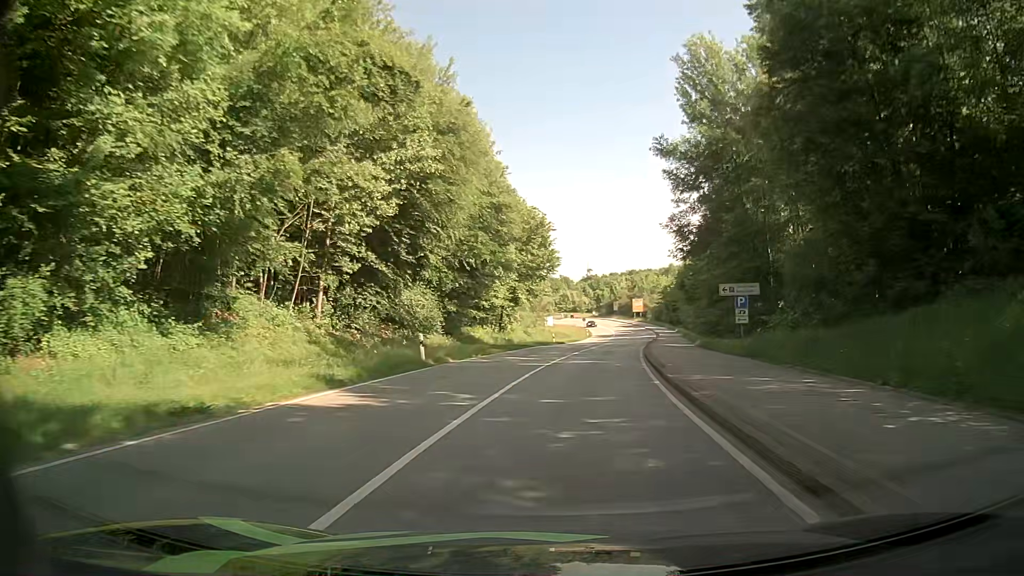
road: secondary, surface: asphalt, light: Day
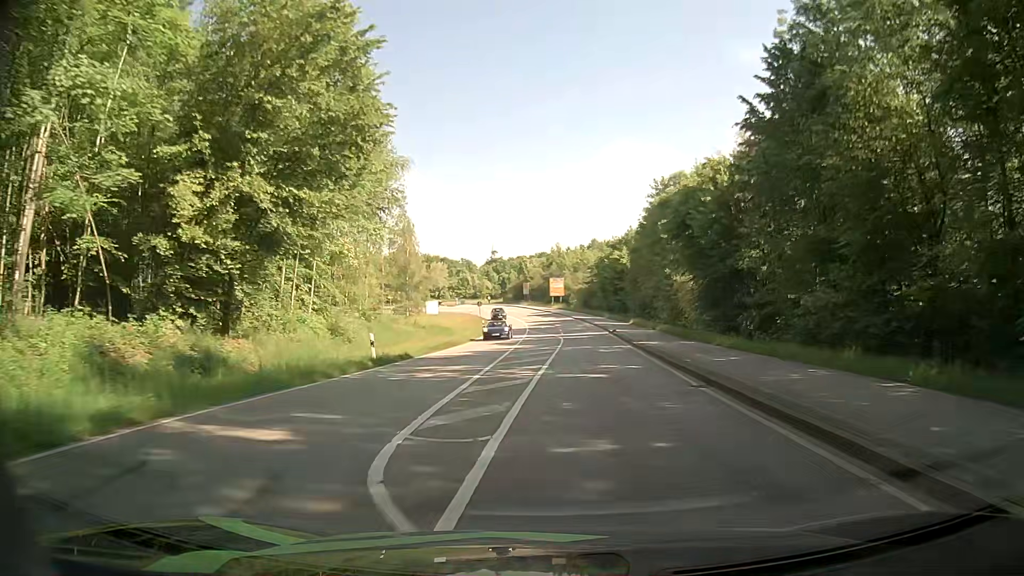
(+3.3, +42.8) m; +8°
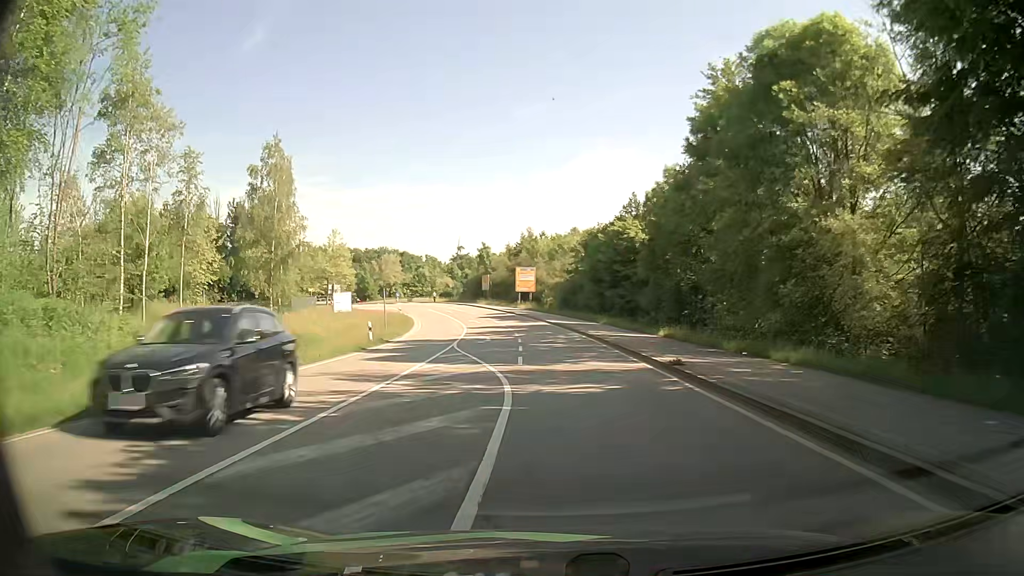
(+1.0, +32.3) m; +3°
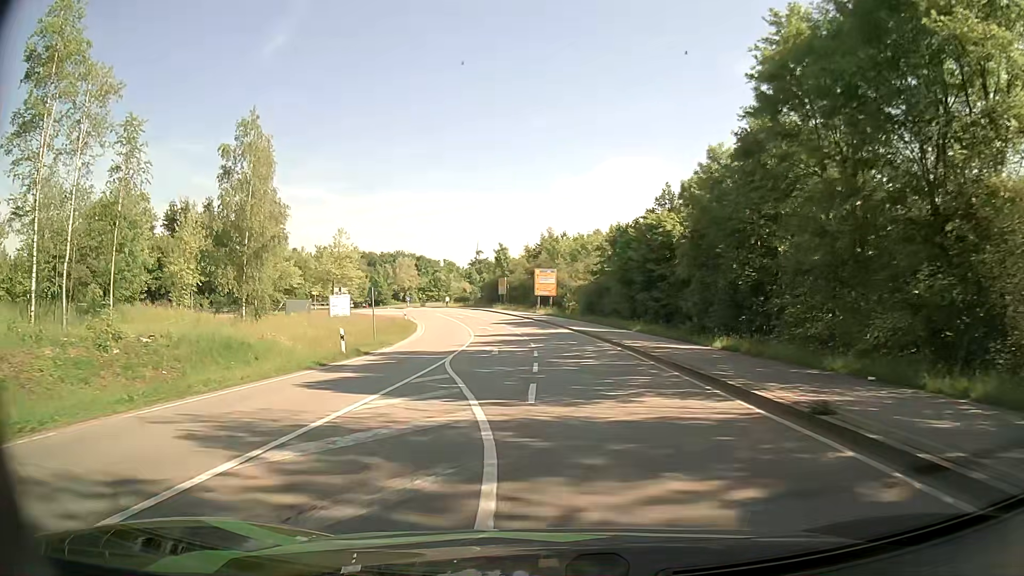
(-0.1, +7.6) m; -1°
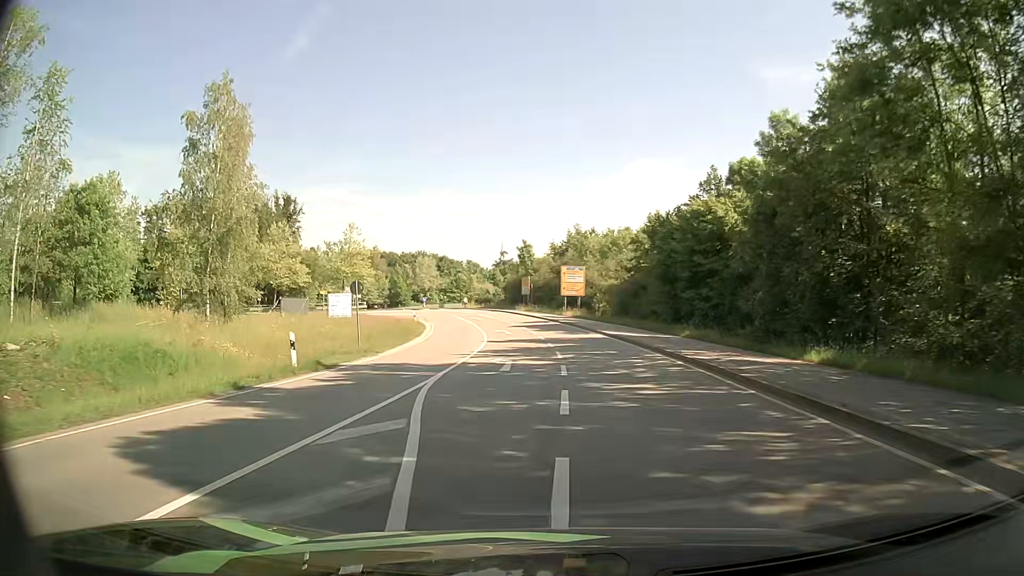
(-0.2, +7.5) m; -2°
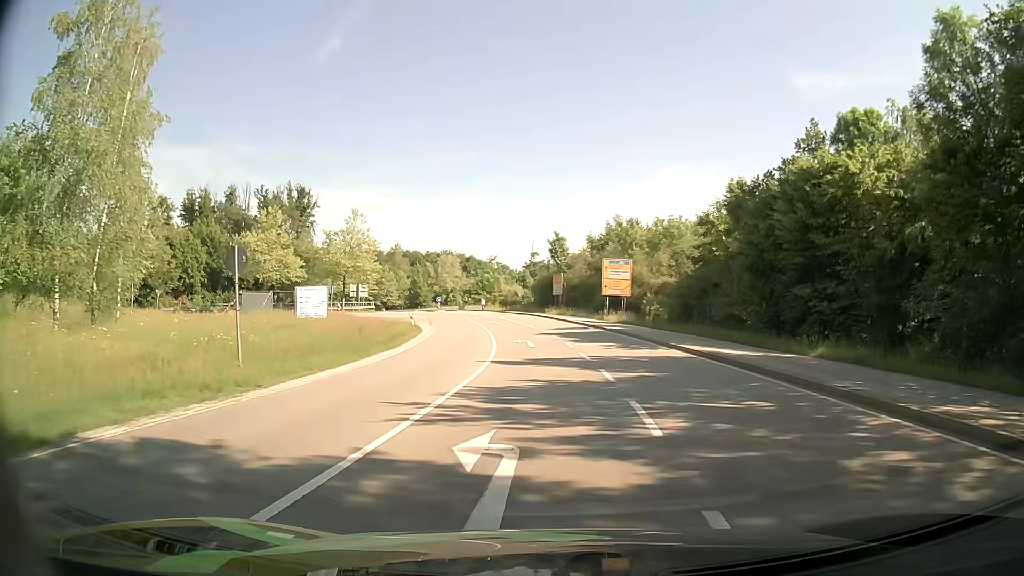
(-0.5, +13.8) m; -3°
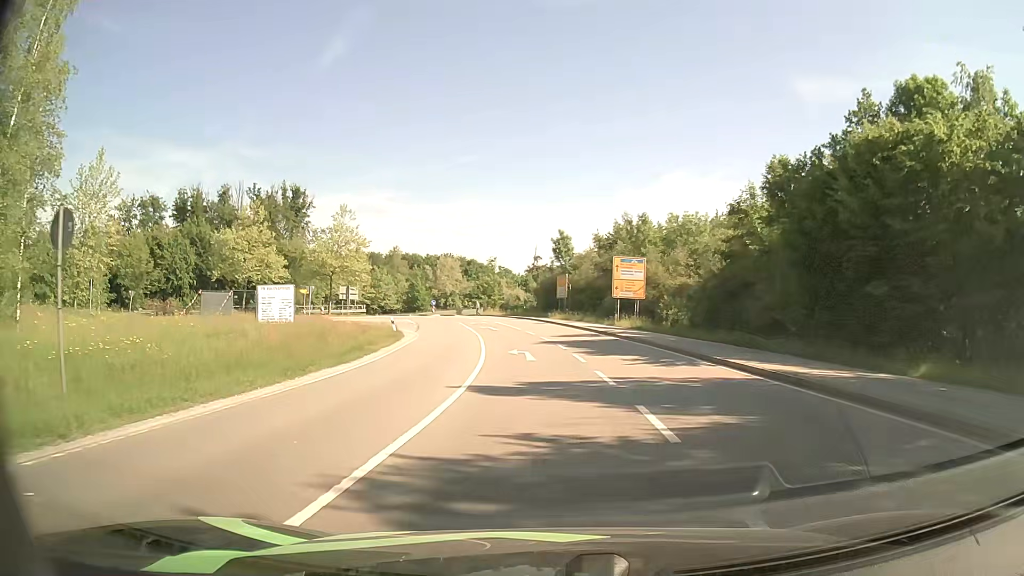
(0.0, +6.3) m; 0°
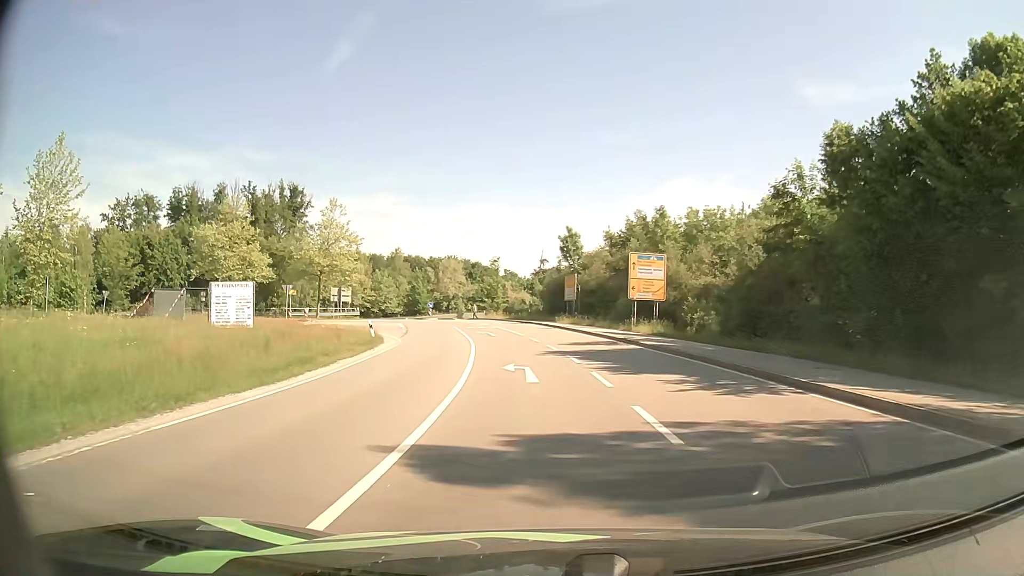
(0.0, +6.1) m; 0°
(0, +10) (-1, +20) (-2, +30) (-3, +40) (-5, +50) (-8, +59) (-17, +63) (-26, +58) (-34, +52) (-41, +45) m
